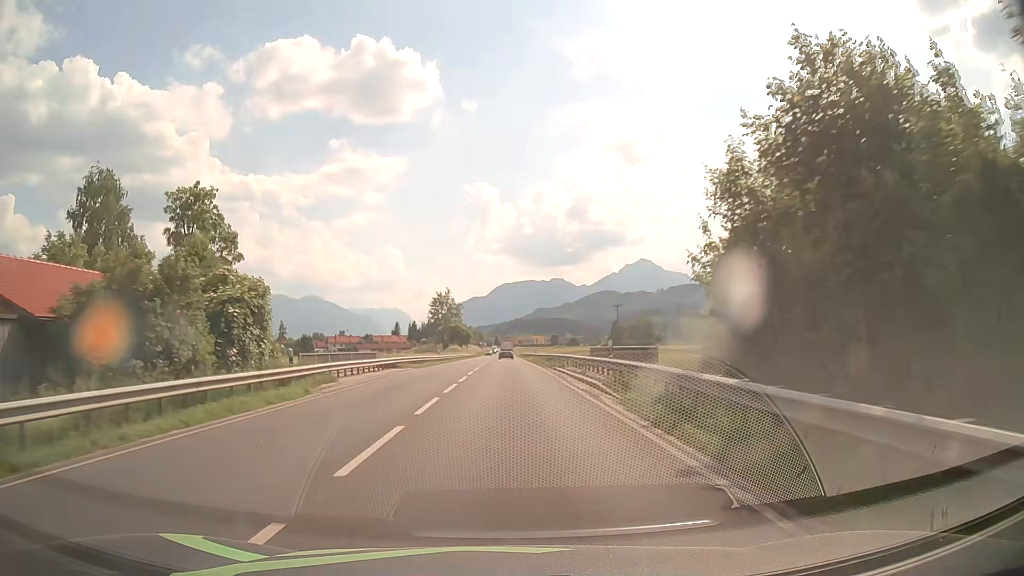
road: primary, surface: asphalt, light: Day
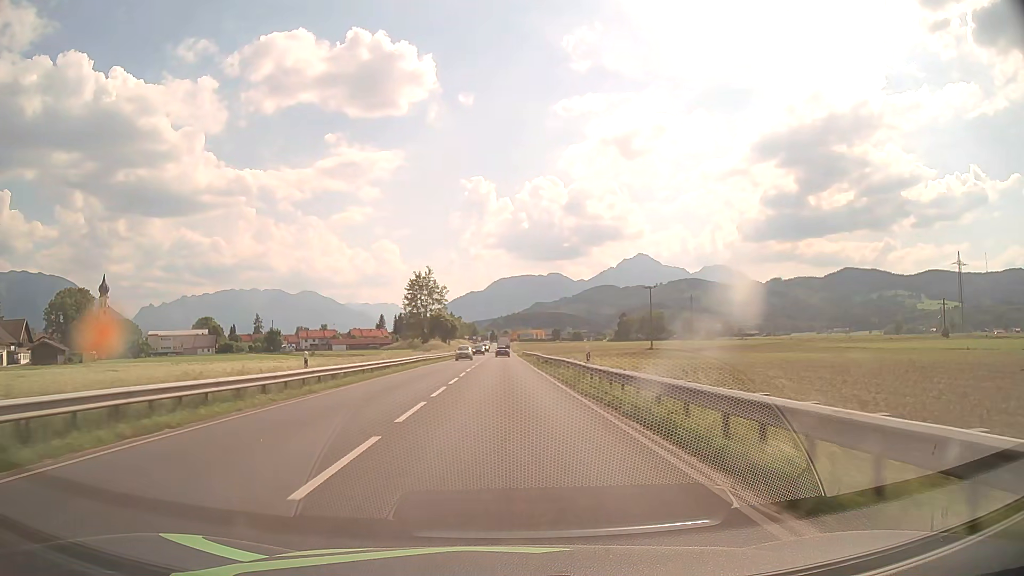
(0.0, +43.2) m; 0°
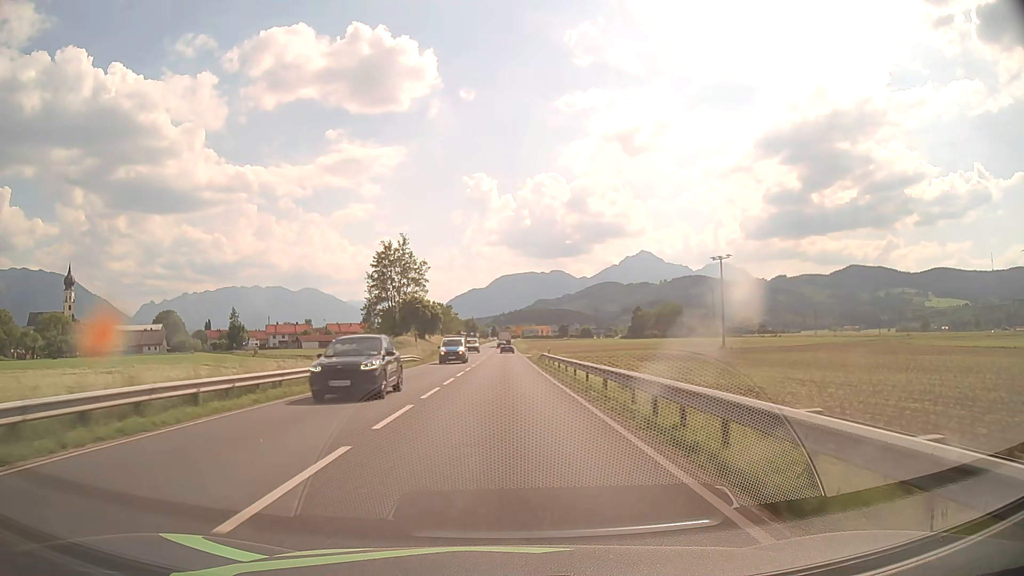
(0.0, +43.3) m; 0°
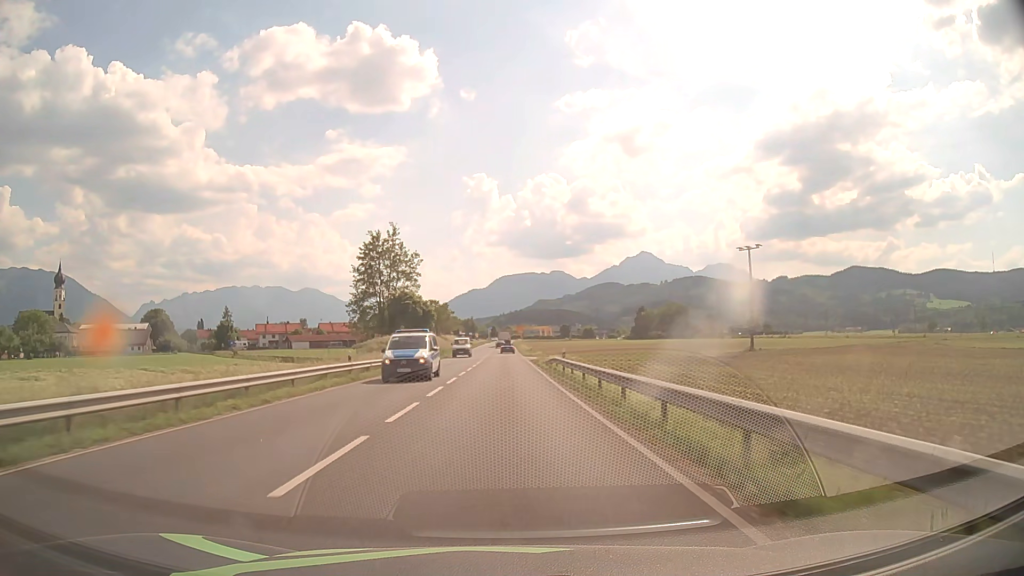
(0.0, +10.8) m; 0°
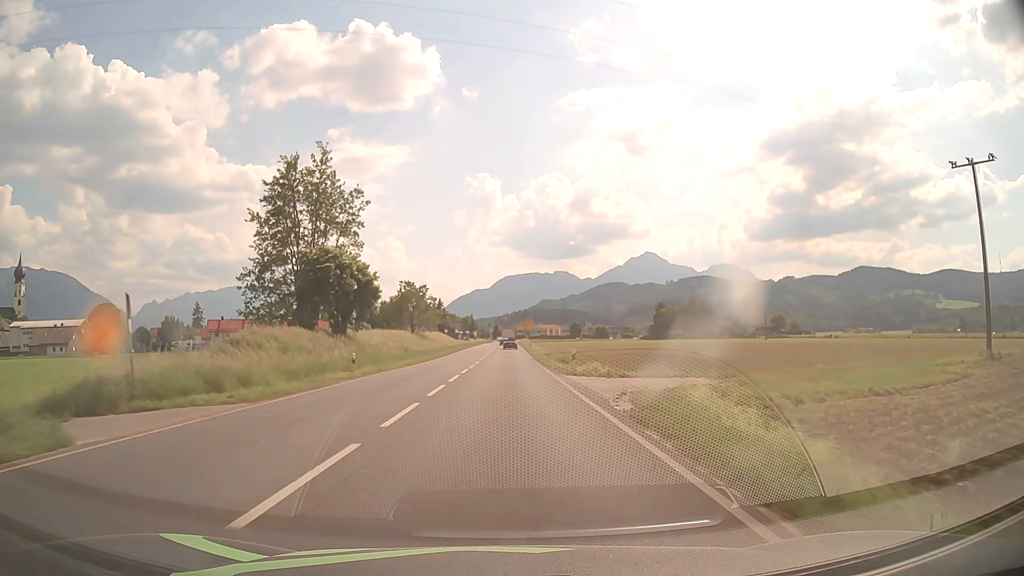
(0.0, +43.2) m; 0°
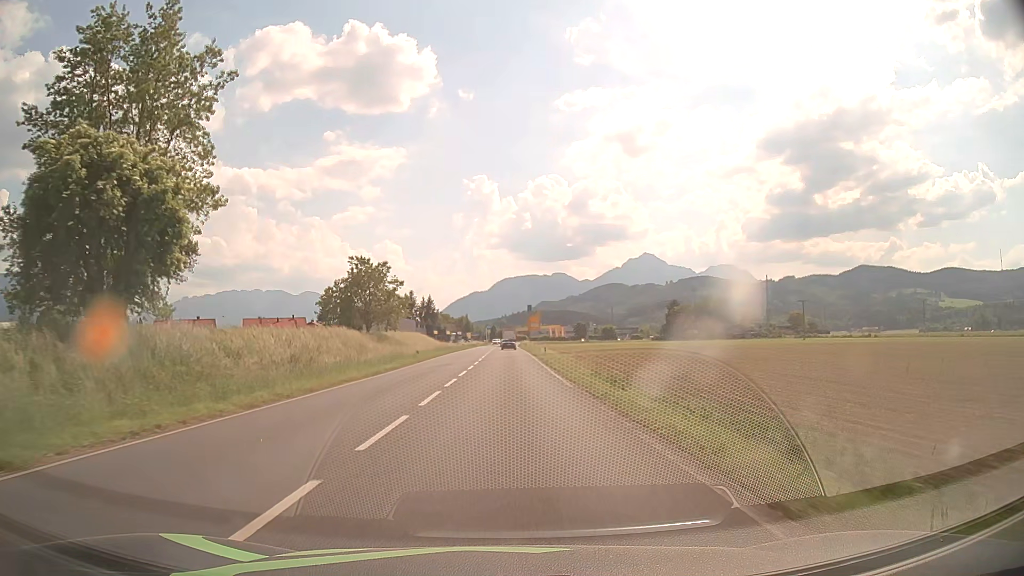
(0.0, +32.3) m; 0°
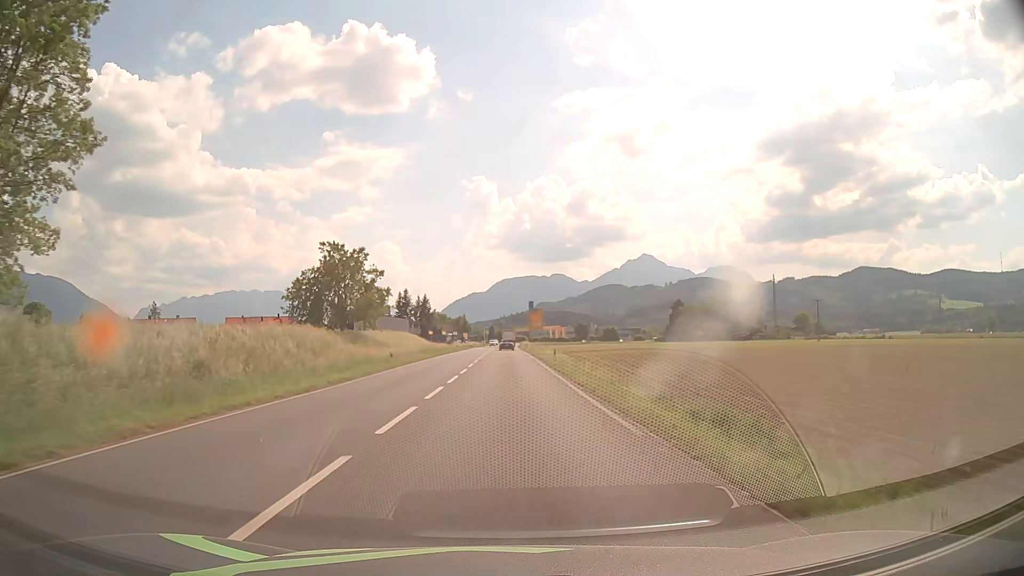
(0.0, +10.7) m; 0°
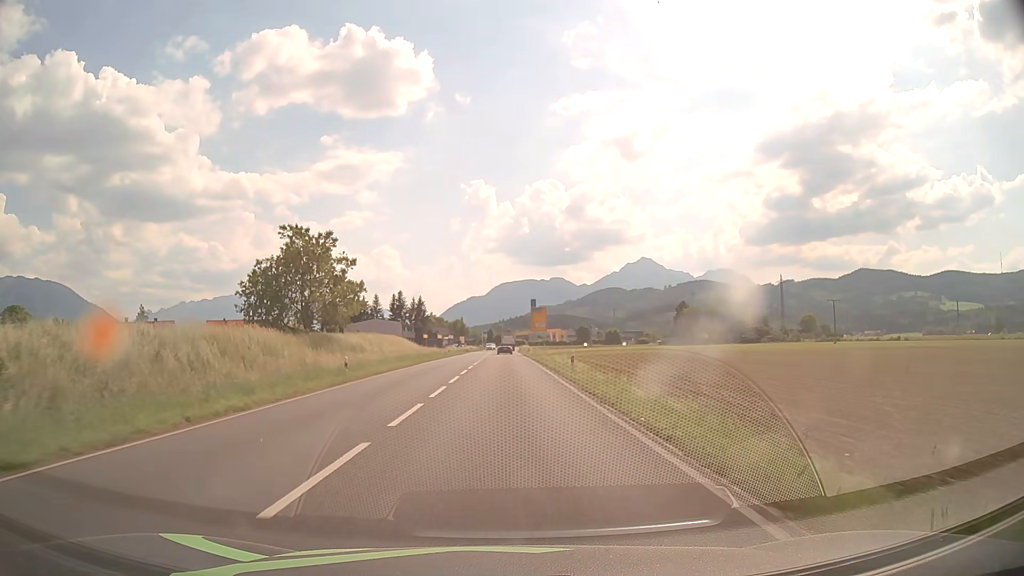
(0.0, +10.7) m; 0°
(0, +10) (0, +20) (0, +30) (0, +40) (0, +50) (0, +60) (0, +70) (0, +80) (0, +90) (0, +100) m
